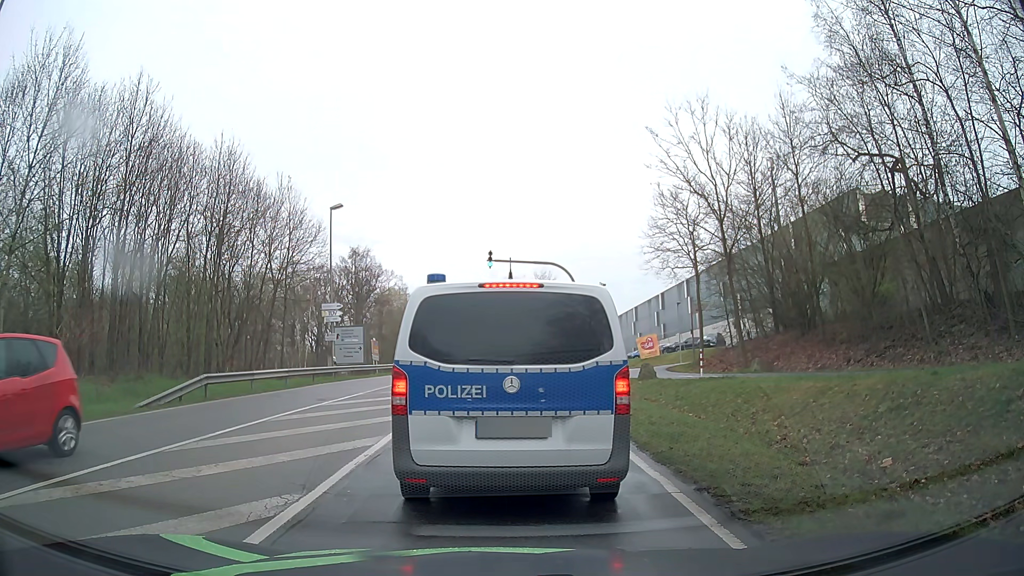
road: secondary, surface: asphalt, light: Day
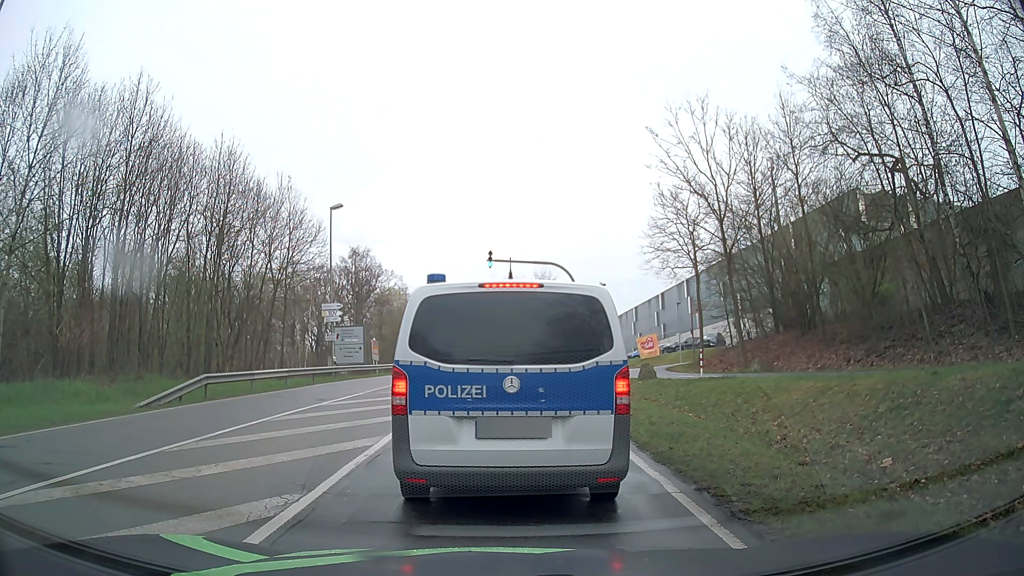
(0.0, 0.0) m; 0°
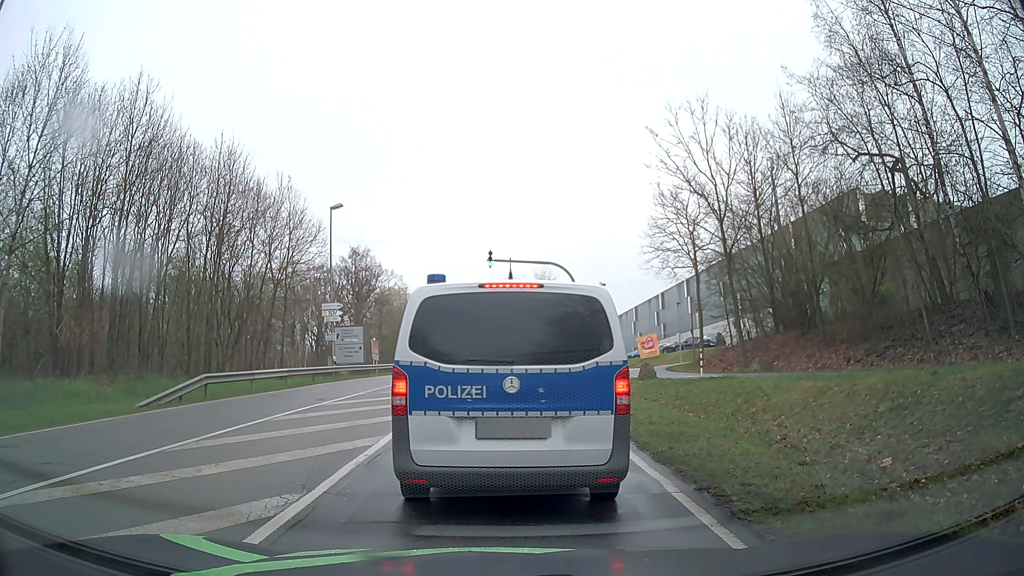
(0.0, 0.0) m; 0°
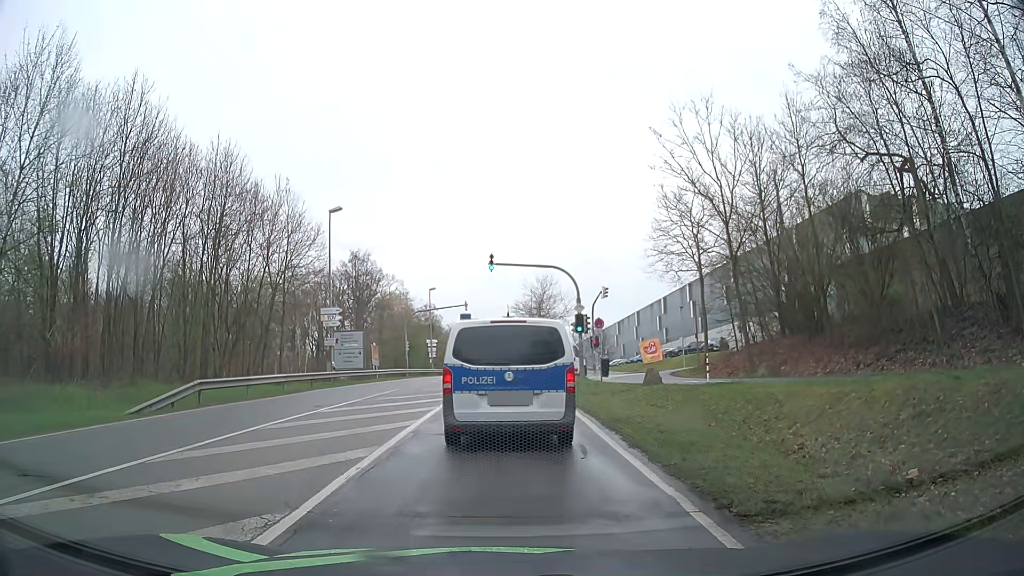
(0.0, +0.6) m; 0°
